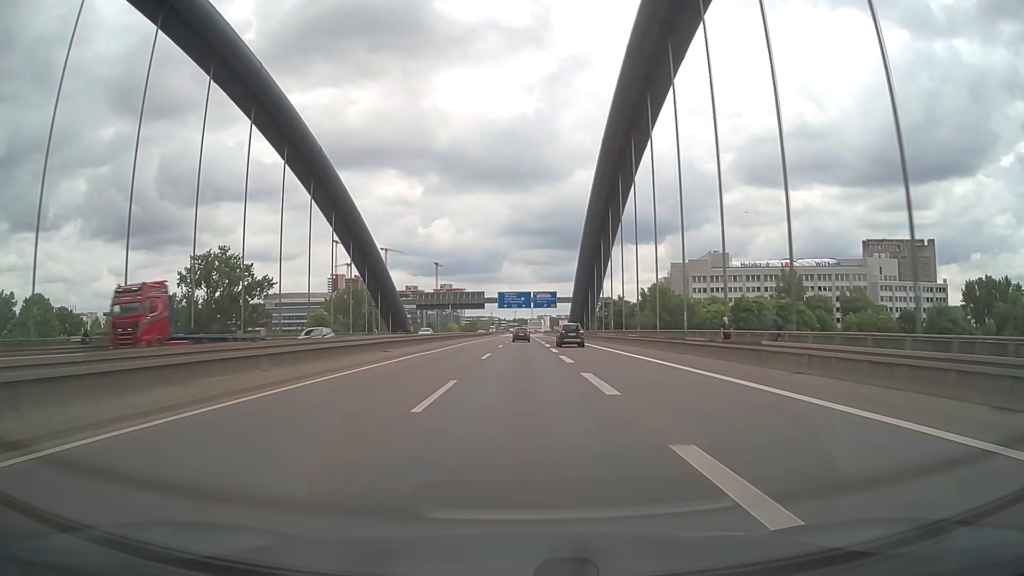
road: motorway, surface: asphalt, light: Day
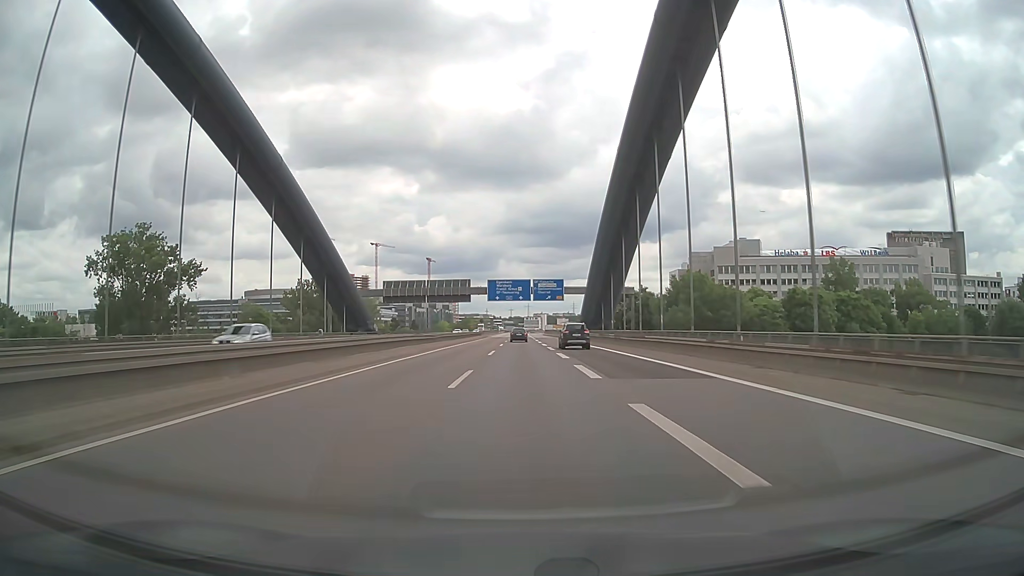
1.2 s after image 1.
(0.0, +32.3) m; +1°
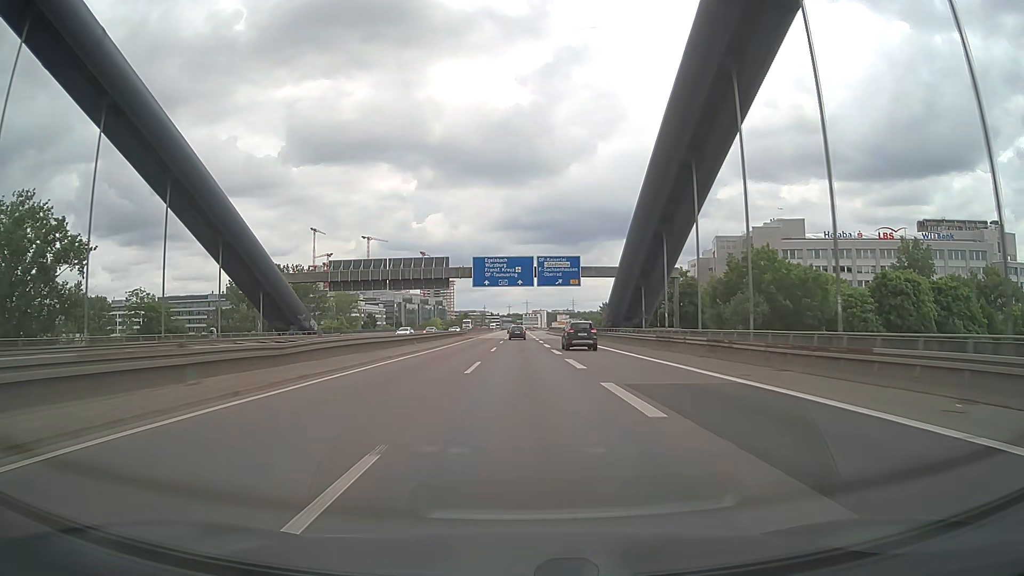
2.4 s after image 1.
(-0.1, +32.4) m; 0°
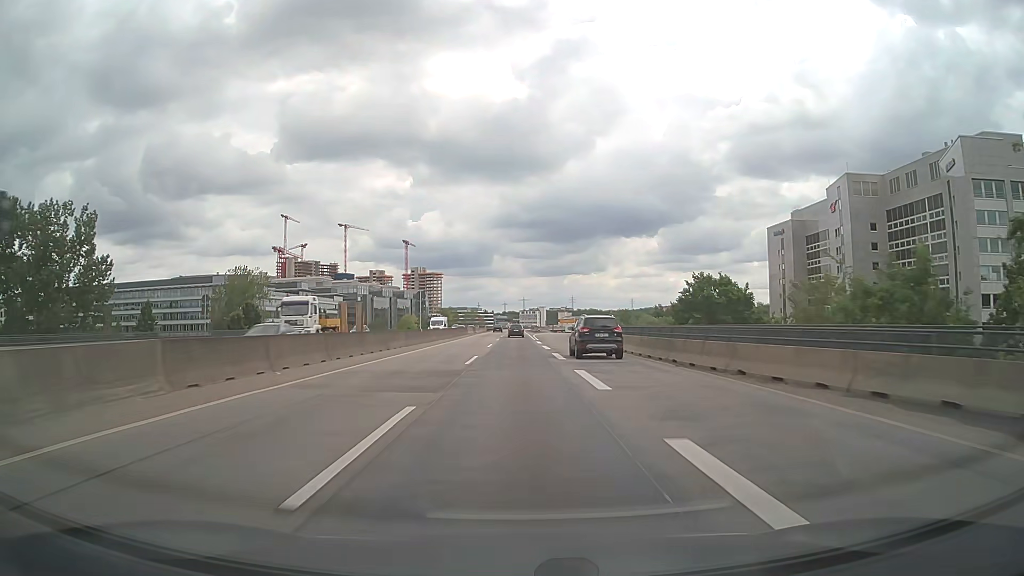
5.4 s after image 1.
(+0.2, +80.8) m; 0°
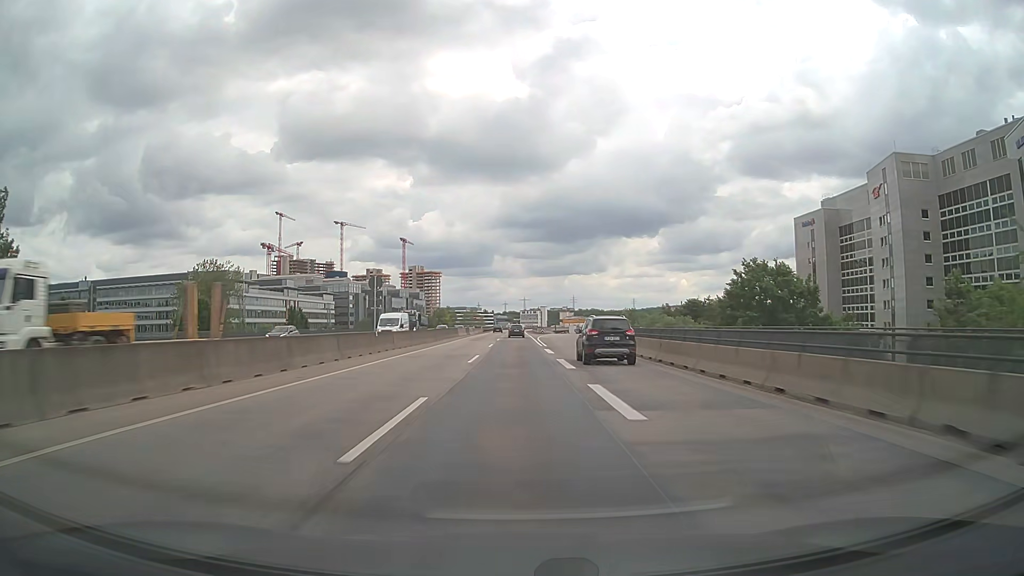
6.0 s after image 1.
(0.0, +16.1) m; 0°
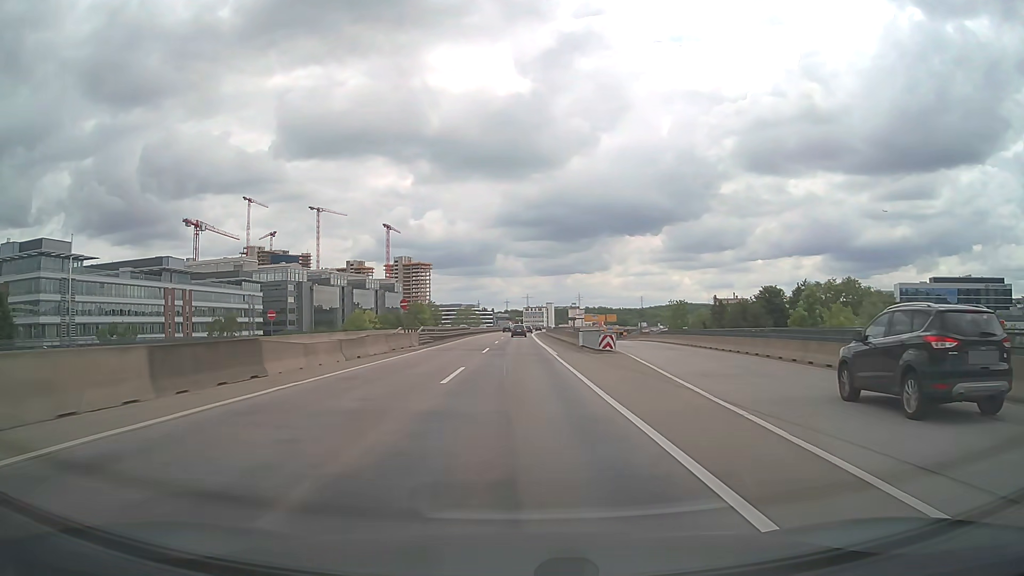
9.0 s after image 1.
(0.0, +80.7) m; 0°
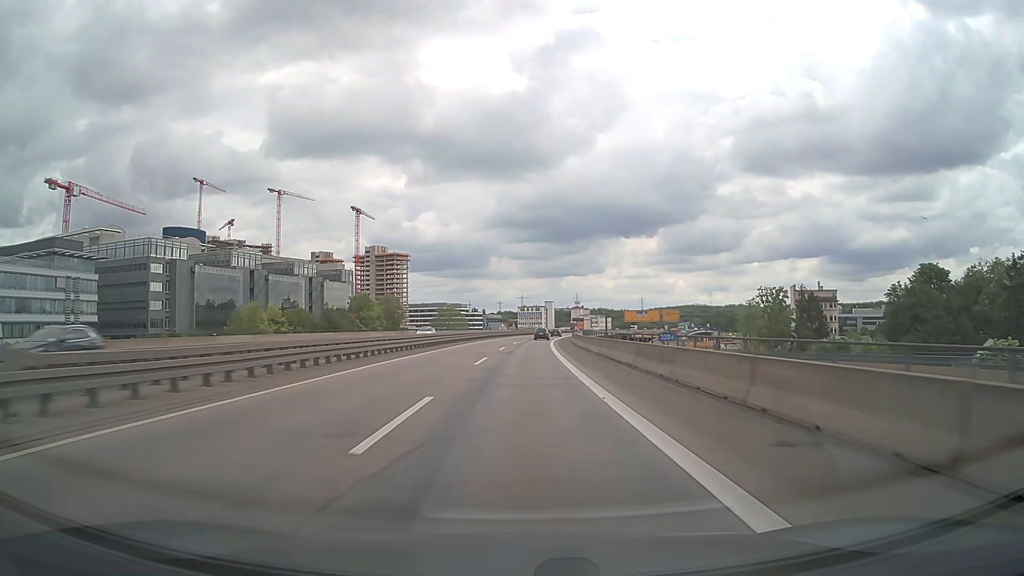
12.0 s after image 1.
(+0.2, +80.7) m; 0°
